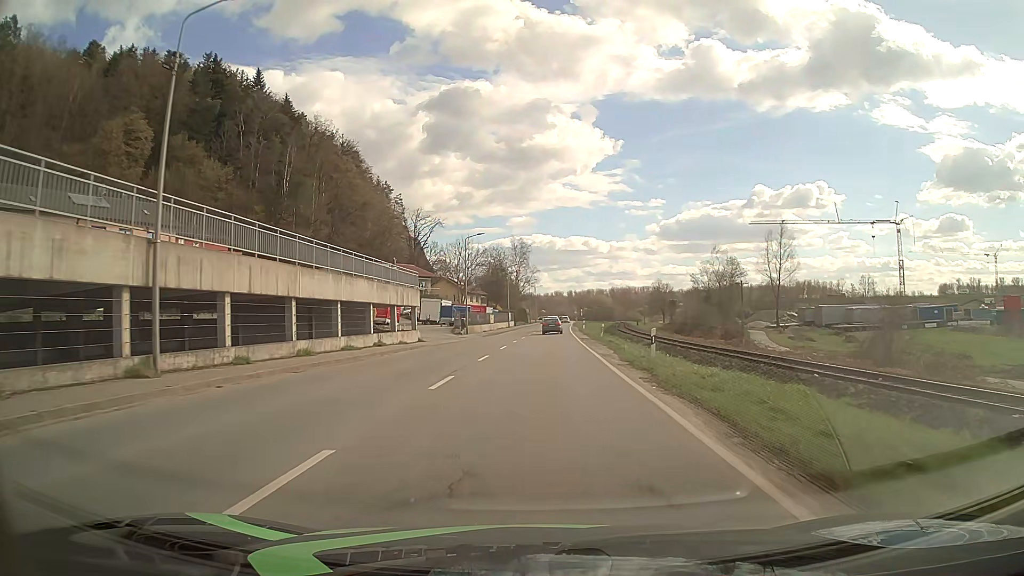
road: secondary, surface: asphalt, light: Day
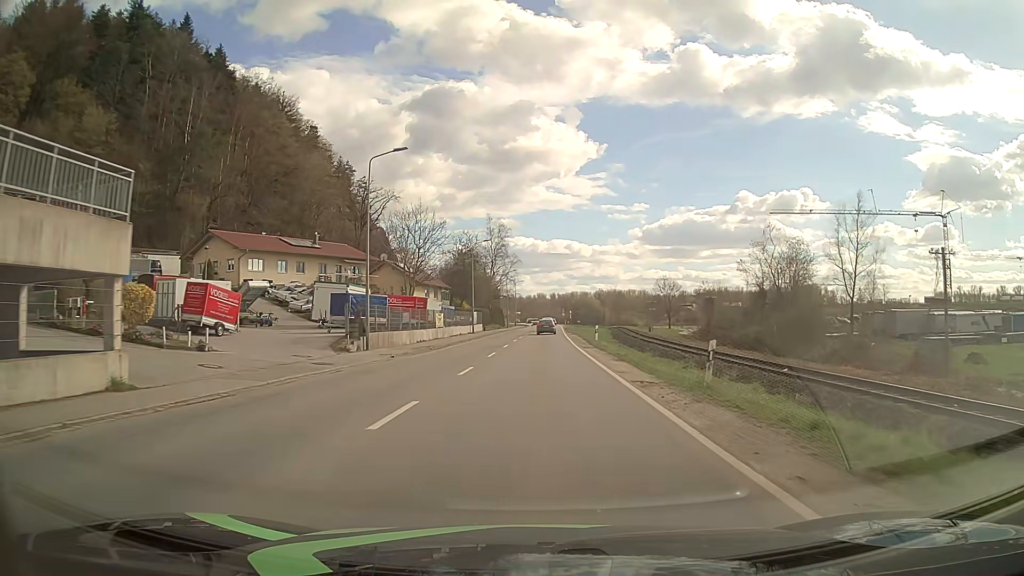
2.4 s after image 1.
(+0.4, +31.6) m; +1°
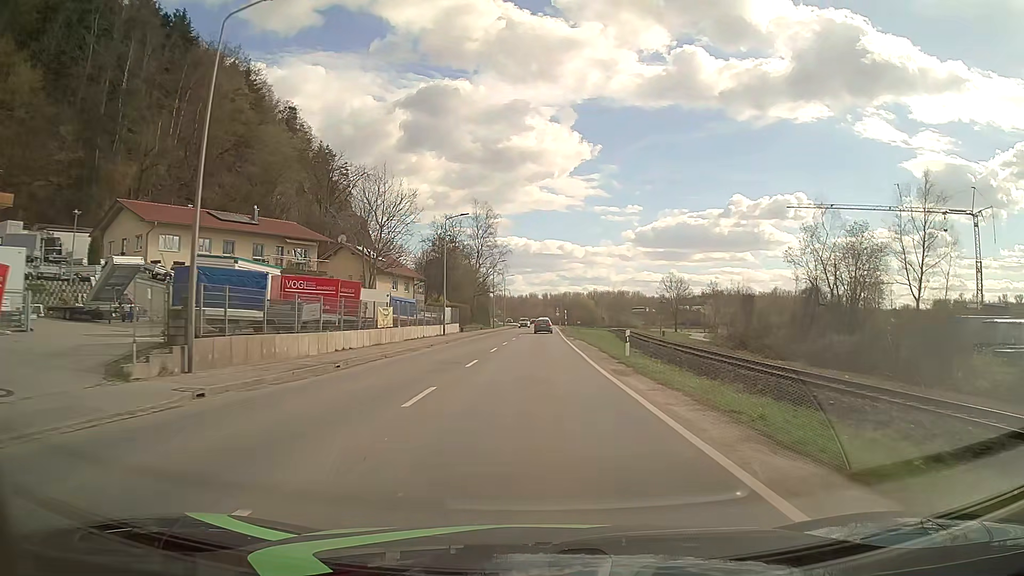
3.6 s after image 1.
(+0.1, +15.8) m; 0°
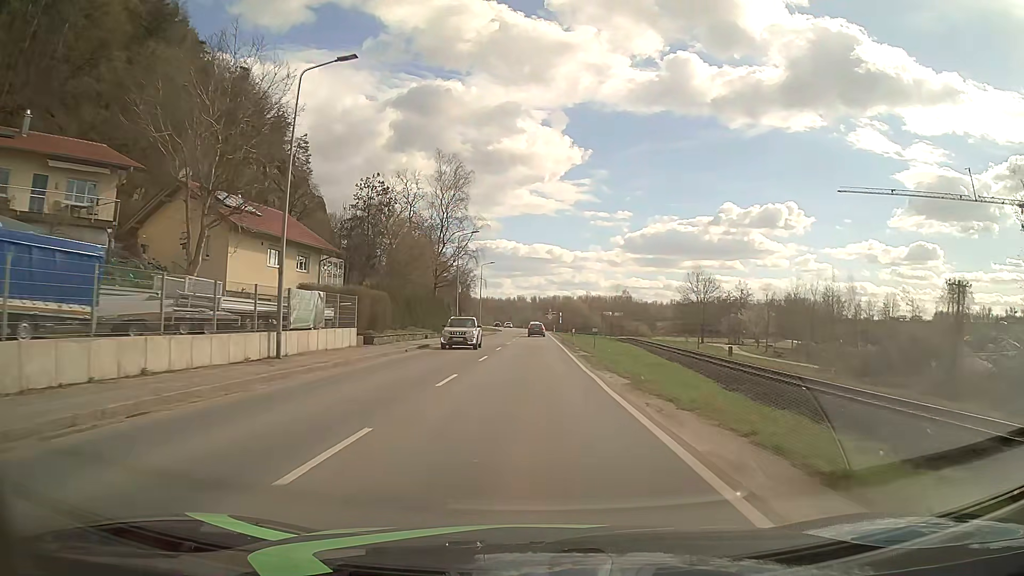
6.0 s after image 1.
(+0.4, +31.5) m; +1°
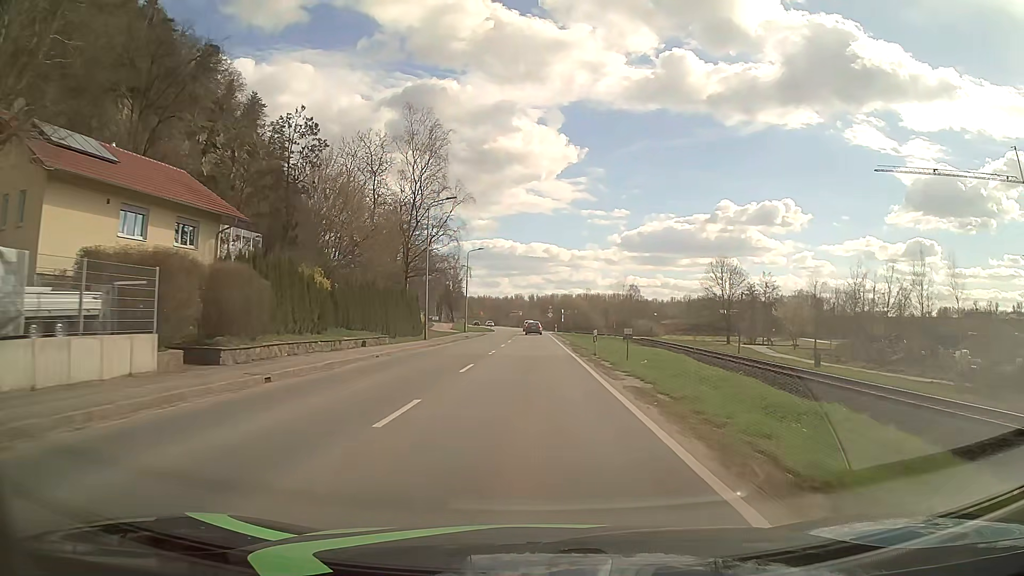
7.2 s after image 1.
(0.0, +15.8) m; 0°
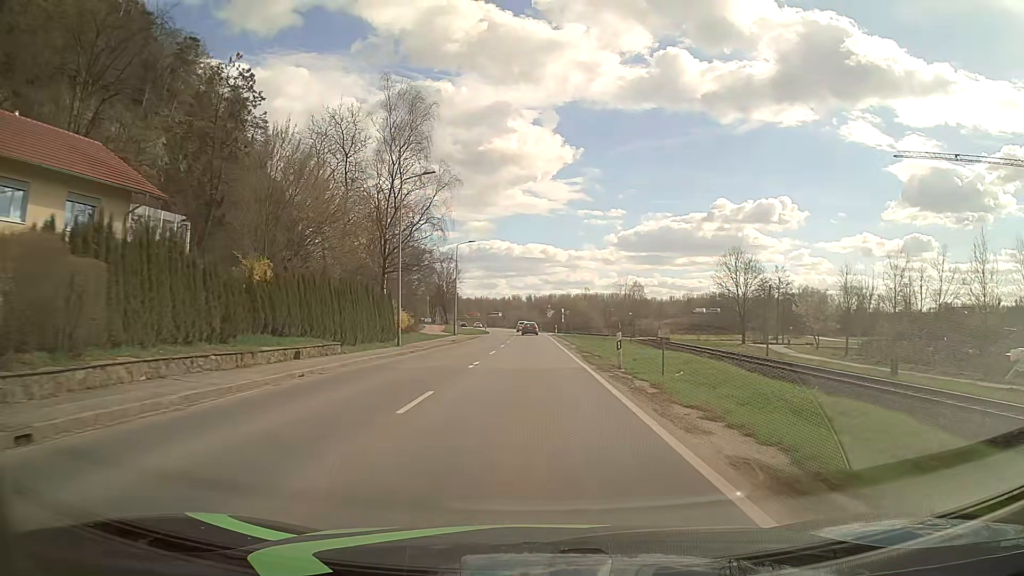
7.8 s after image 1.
(+0.1, +7.9) m; 0°
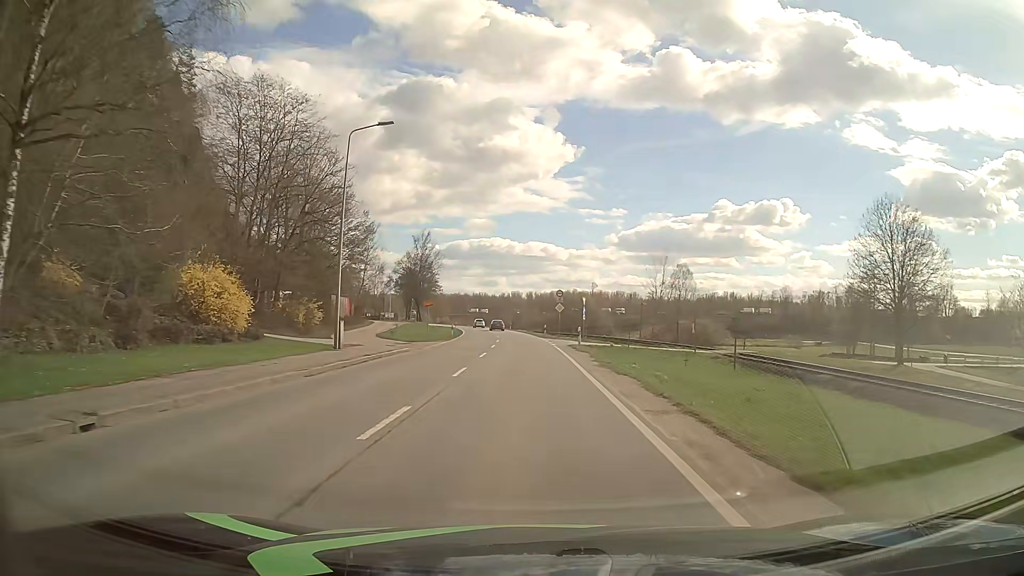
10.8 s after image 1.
(+0.2, +39.5) m; 0°
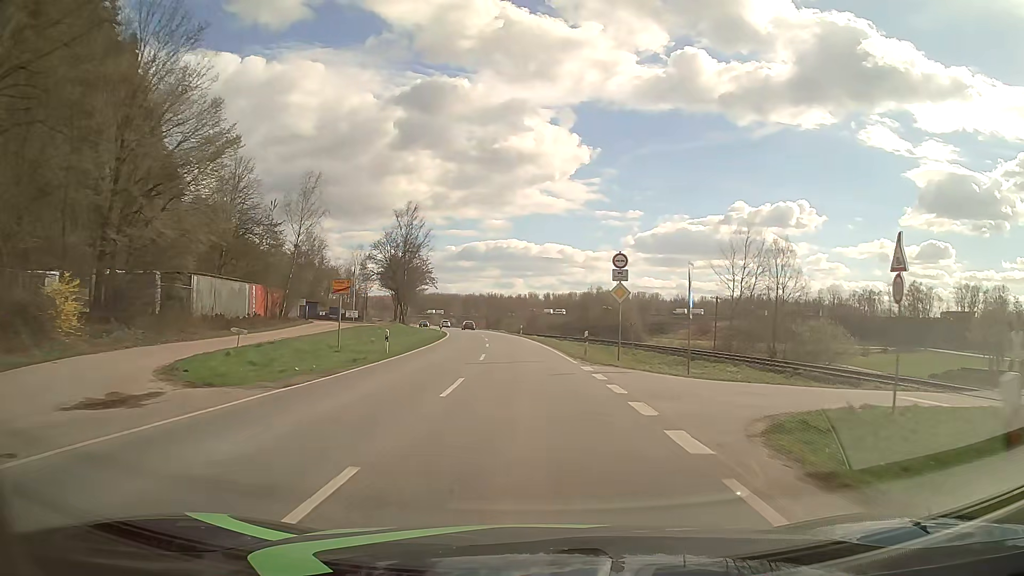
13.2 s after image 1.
(-0.4, +31.6) m; -1°
